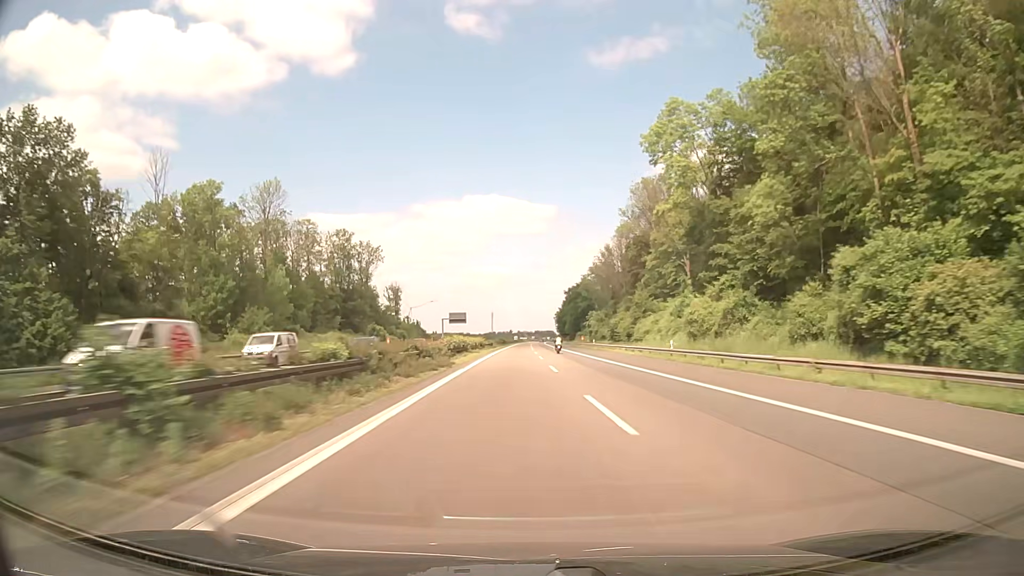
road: motorway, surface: asphalt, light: Day
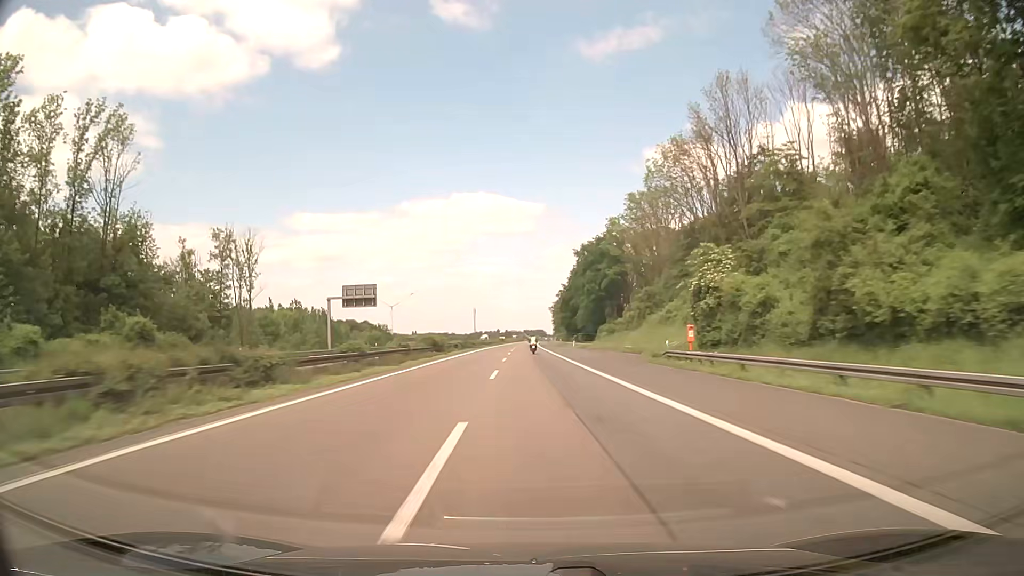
(+1.7, +95.0) m; +1°
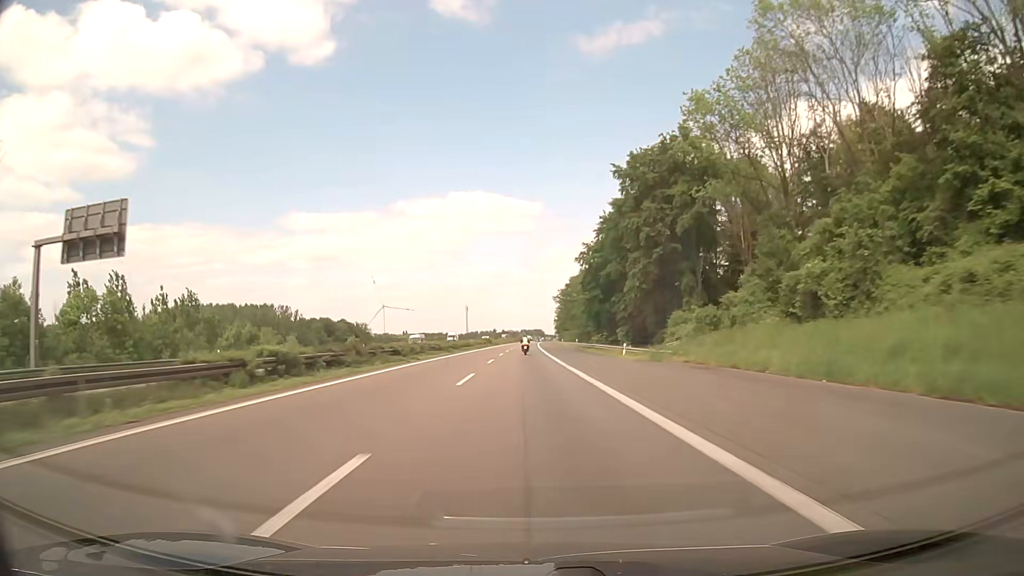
(+0.1, +57.0) m; 0°
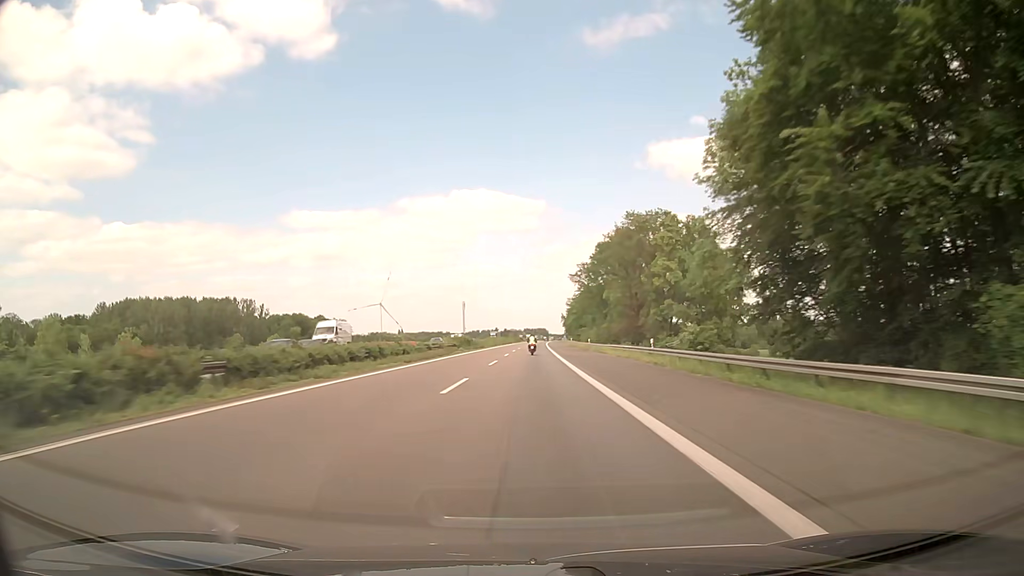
(-0.2, +57.0) m; 0°
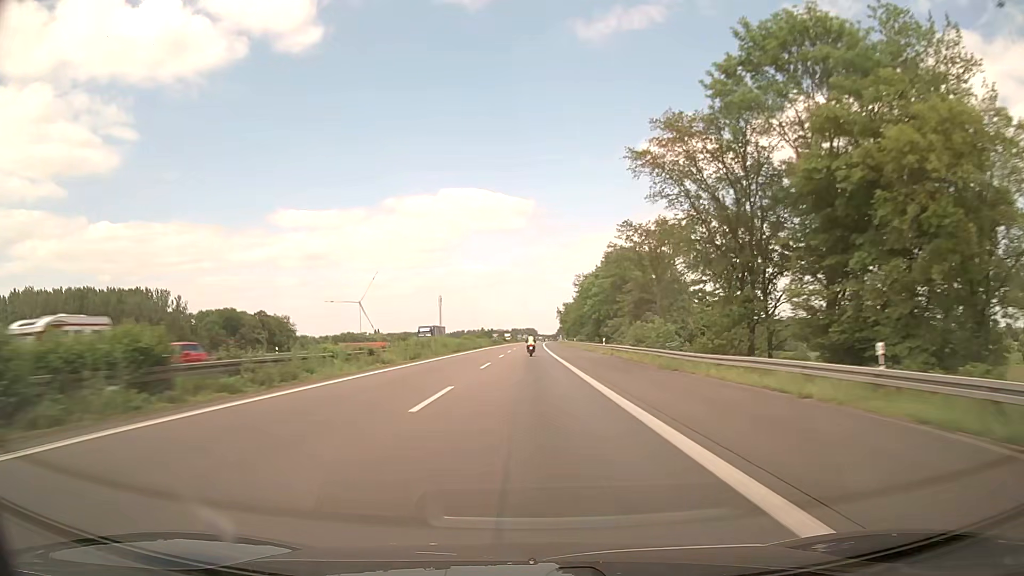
(+0.7, +75.7) m; +1°
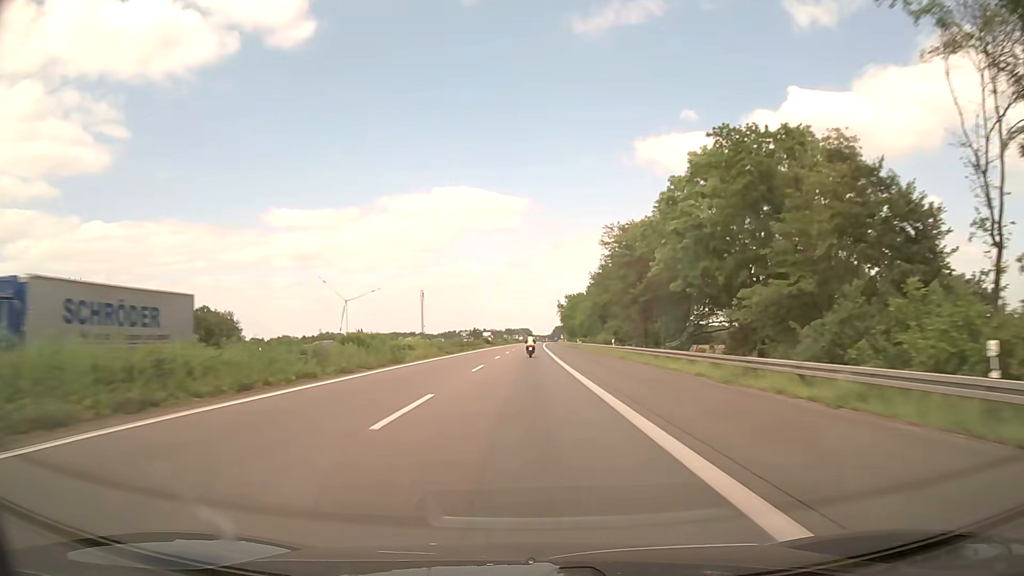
(+0.2, +56.3) m; 0°
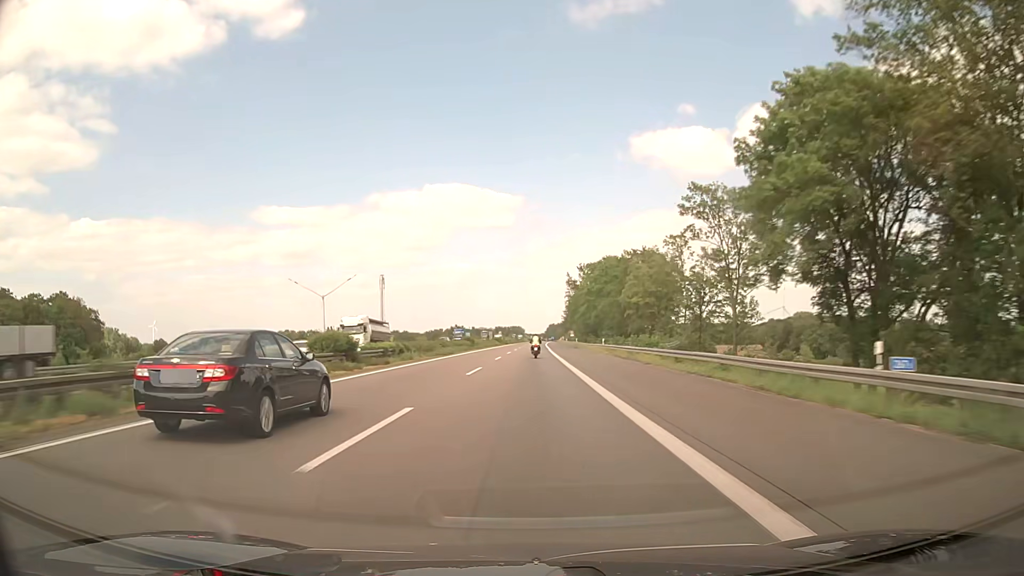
(+0.6, +92.8) m; +1°
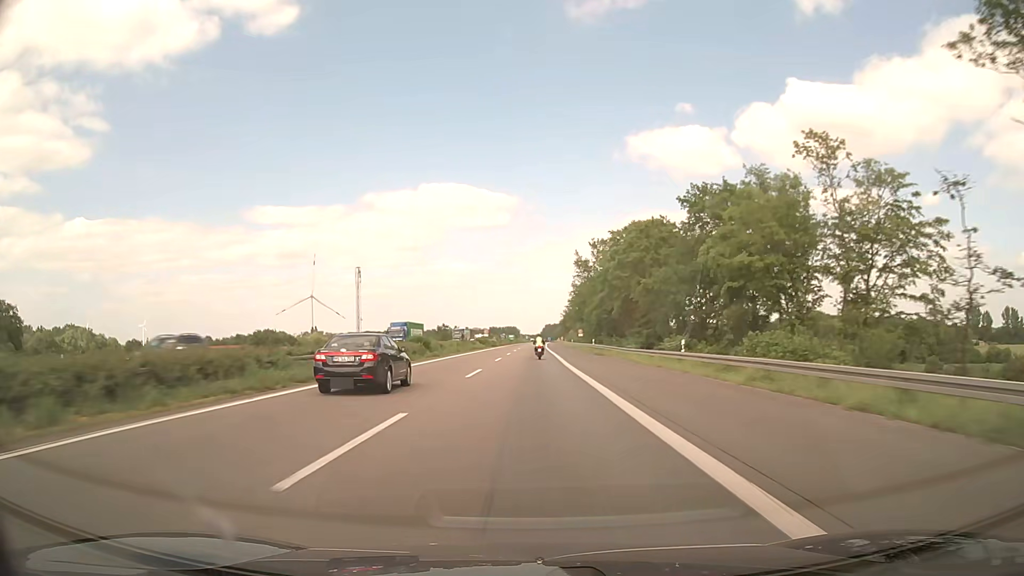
(+0.1, +36.8) m; 0°
(0, +10) (0, +20) (0, +30) (0, +40) (0, +50) (0, +60) (0, +70) (+1, +80) (+1, +90) (+1, +100) m
